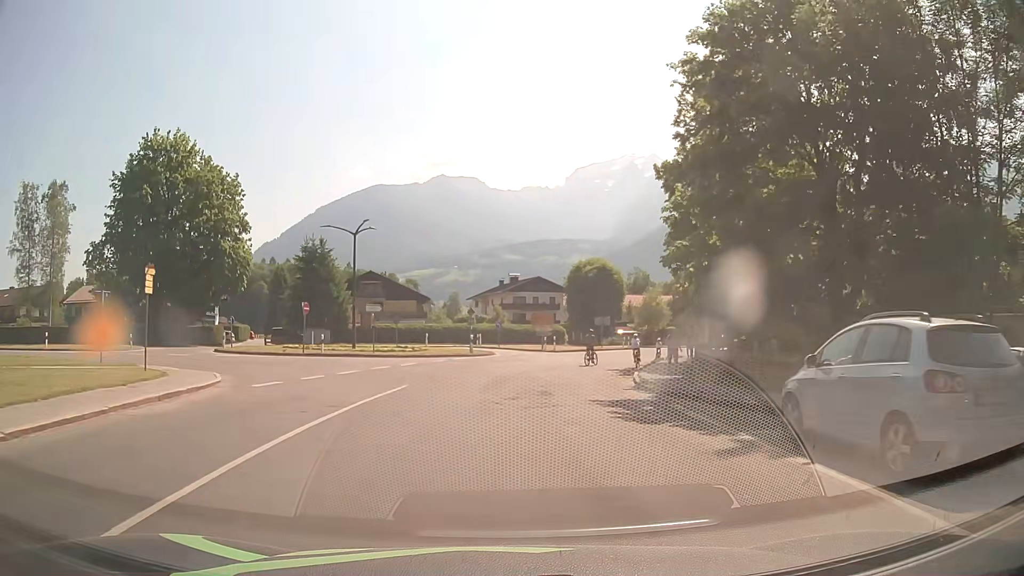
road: tertiary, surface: asphalt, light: Day
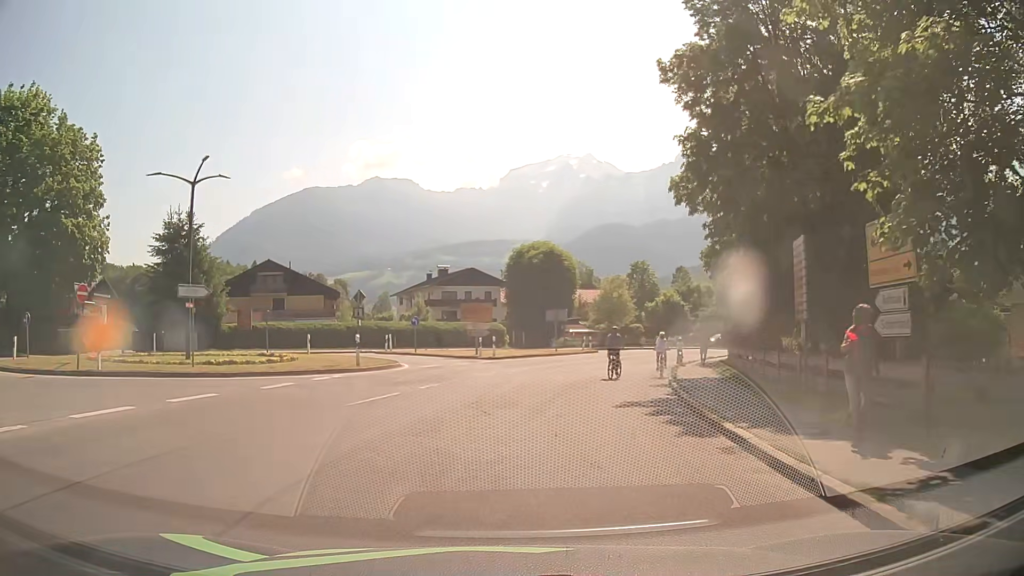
(+0.7, +15.7) m; +6°
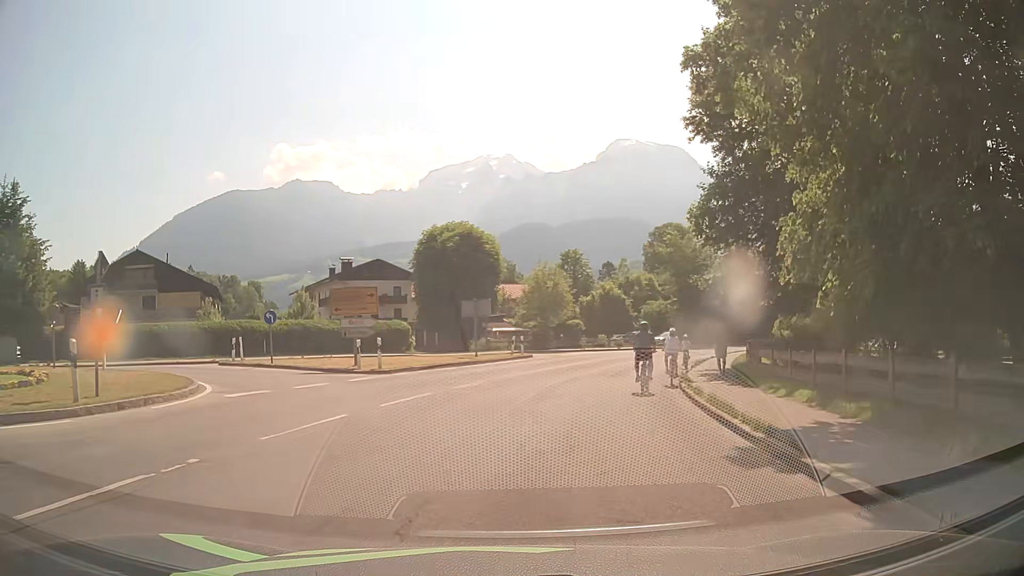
(+0.7, +12.5) m; +7°
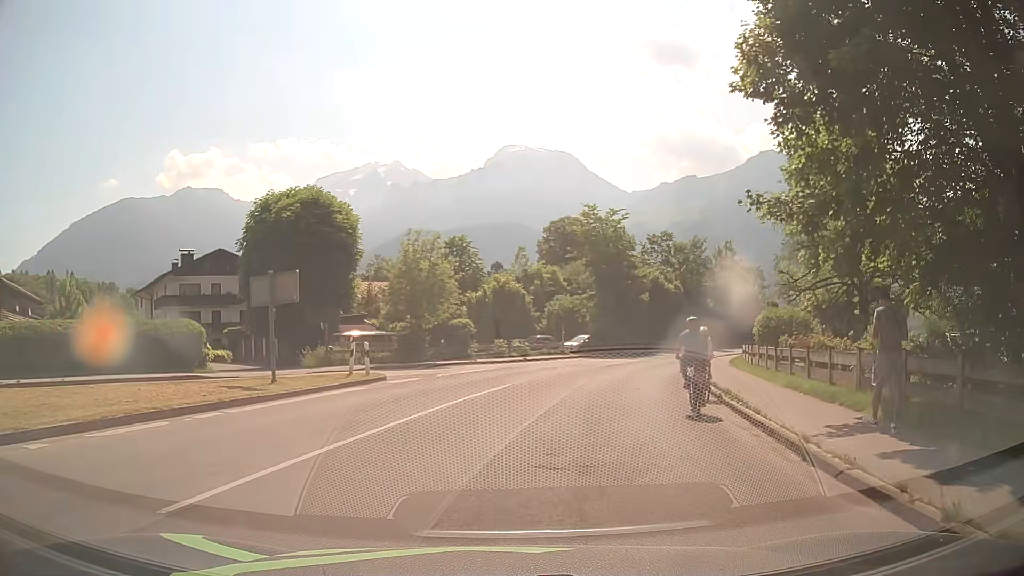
(+1.3, +16.4) m; +10°
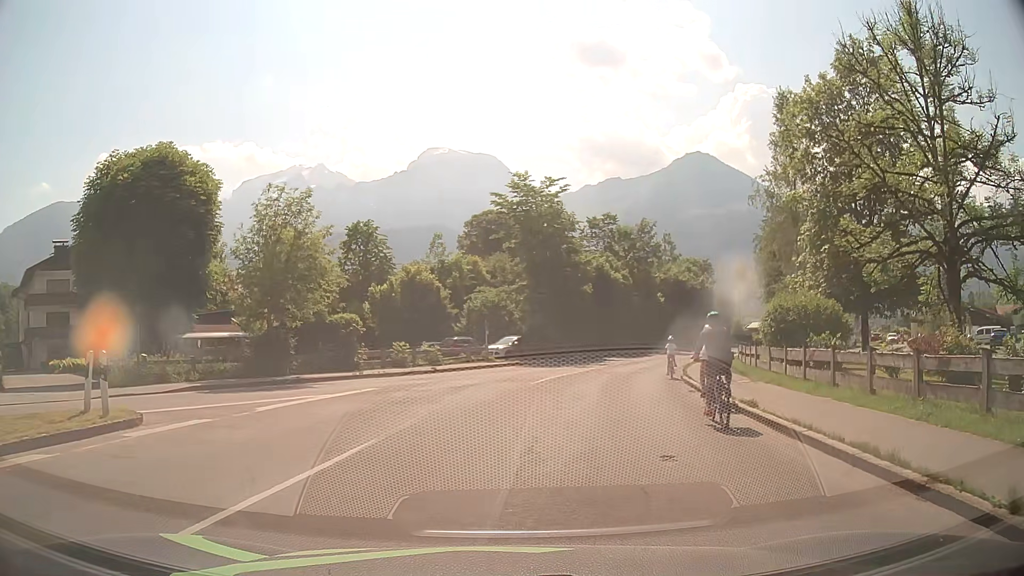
(+0.6, +10.7) m; +6°
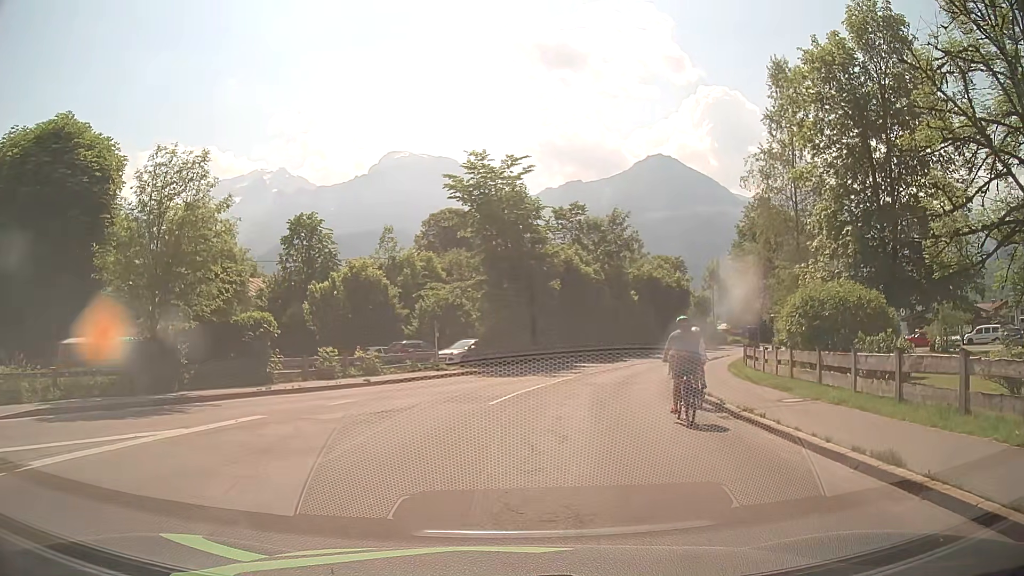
(+0.3, +5.8) m; +4°
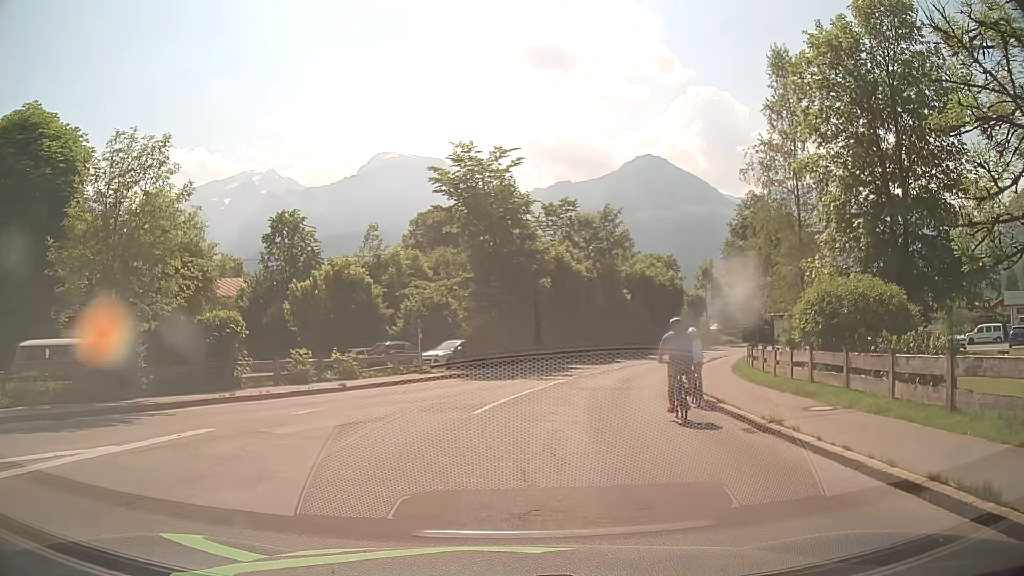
(0.0, +1.8) m; +1°
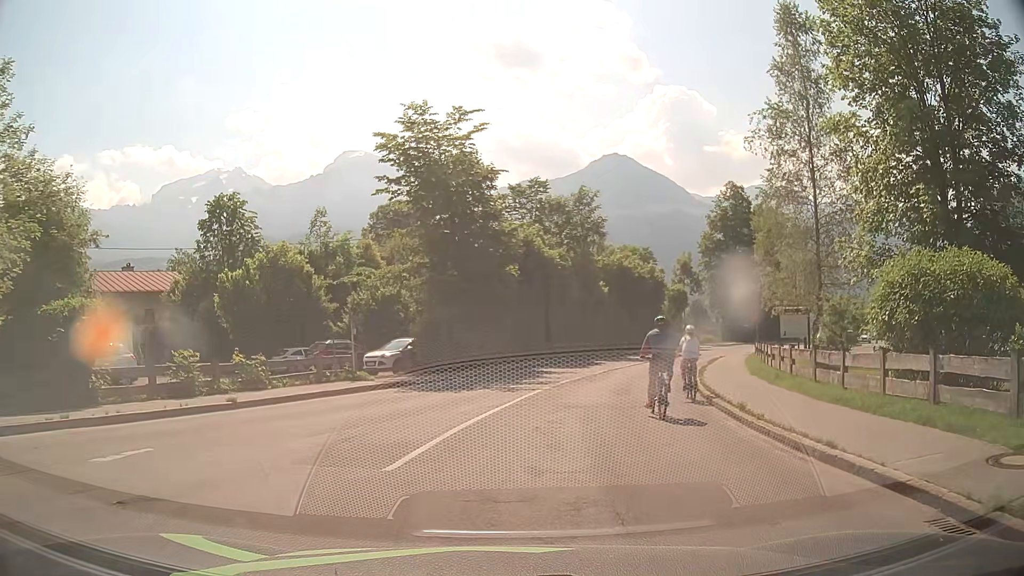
(+0.1, +6.0) m; +3°
(+1, +10) (+2, +20) (+5, +29) (+9, +39) (+14, +48) (+19, +56) (+24, +64) (+30, +72) (+37, +80) (+43, +88) m
